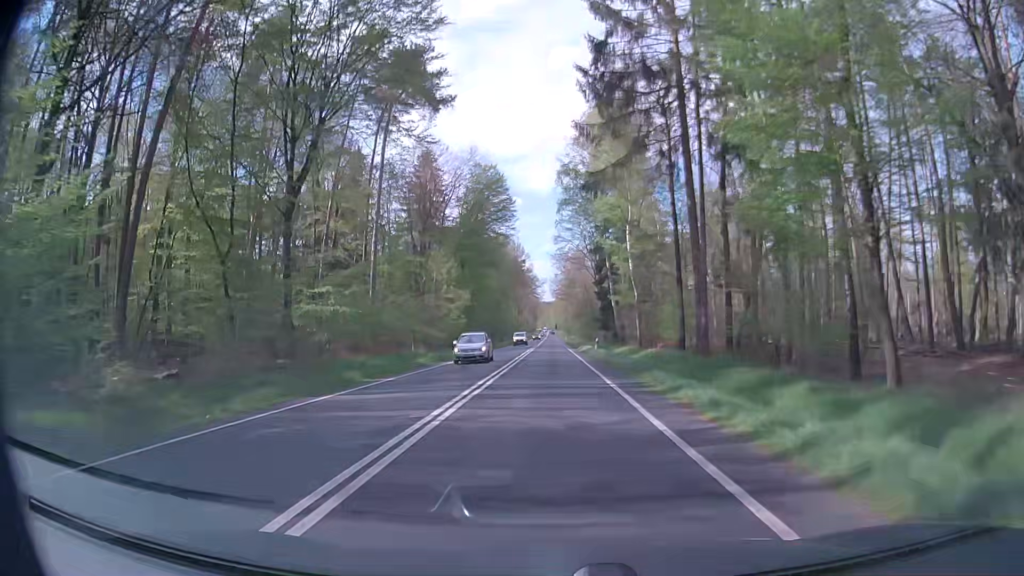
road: primary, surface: asphalt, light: Day
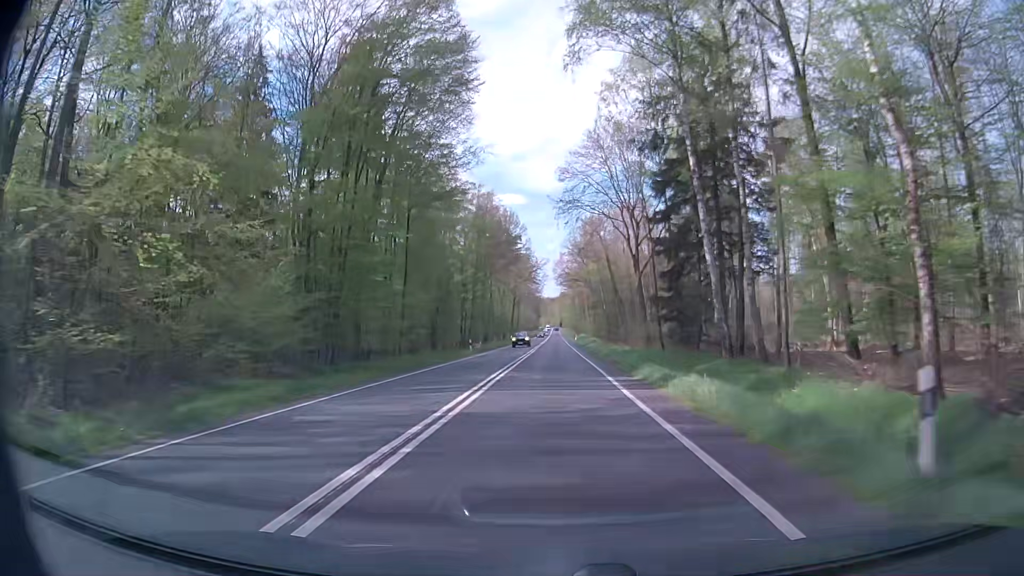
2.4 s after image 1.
(+0.1, +43.1) m; -1°
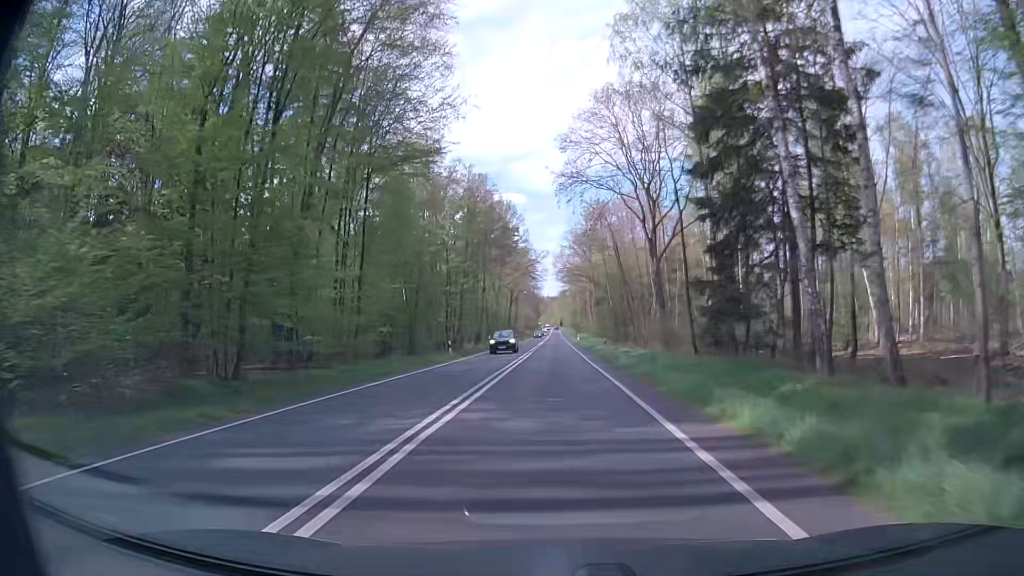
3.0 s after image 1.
(+0.1, +10.8) m; +1°
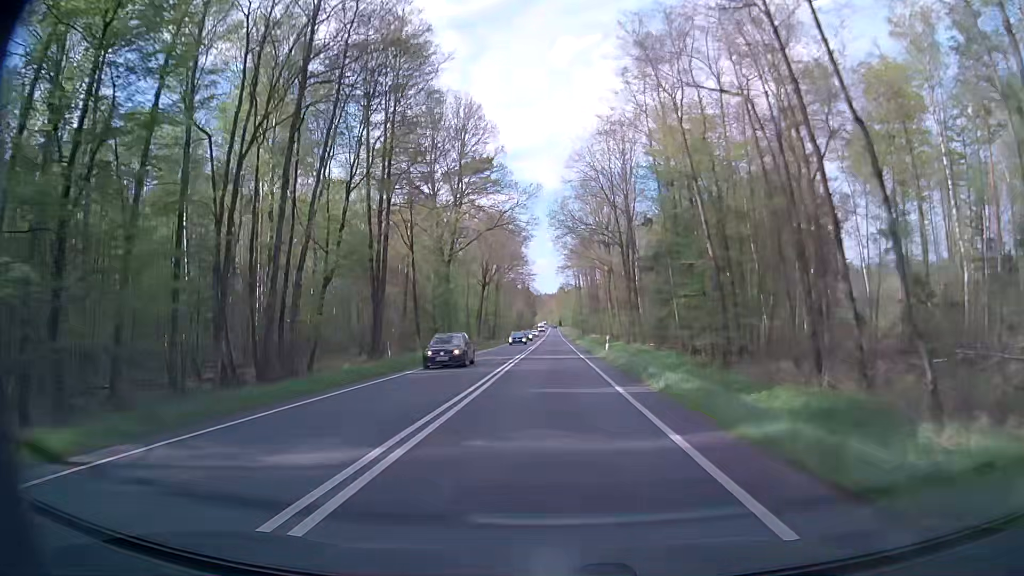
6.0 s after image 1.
(+0.8, +54.0) m; +1°
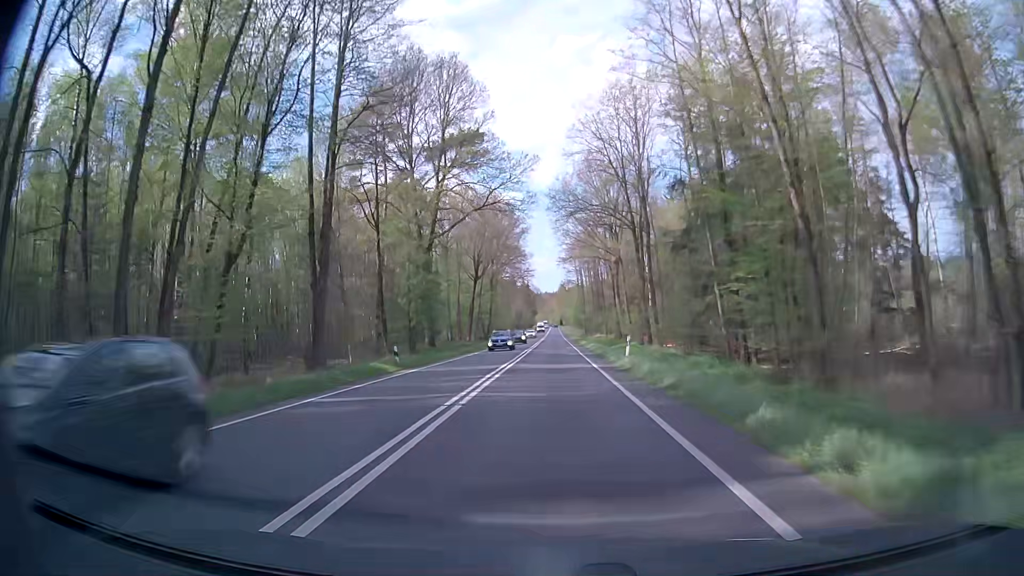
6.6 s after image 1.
(-0.1, +10.8) m; -1°
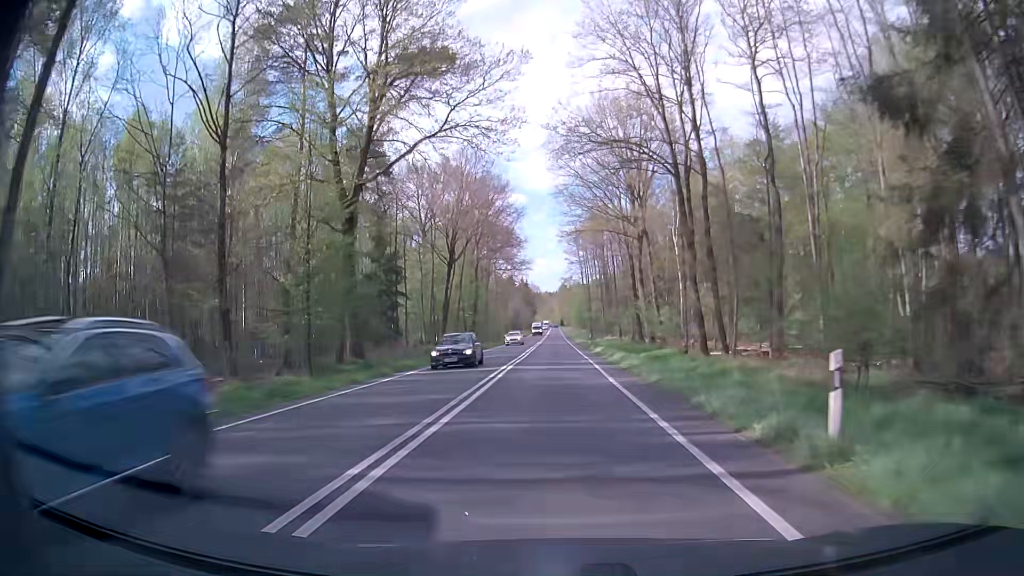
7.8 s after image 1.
(+0.2, +21.6) m; +1°
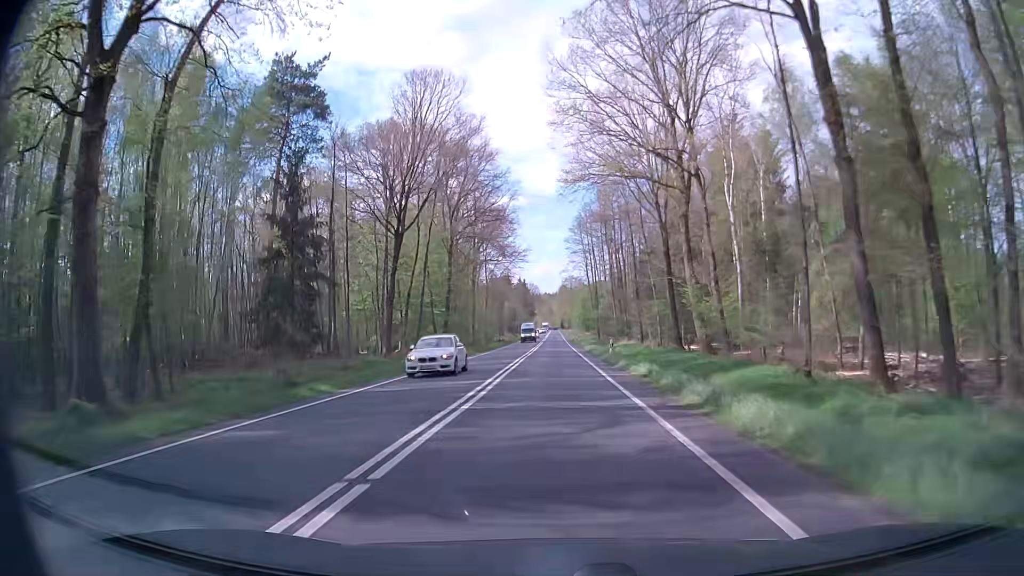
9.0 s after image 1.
(-0.1, +21.5) m; -1°
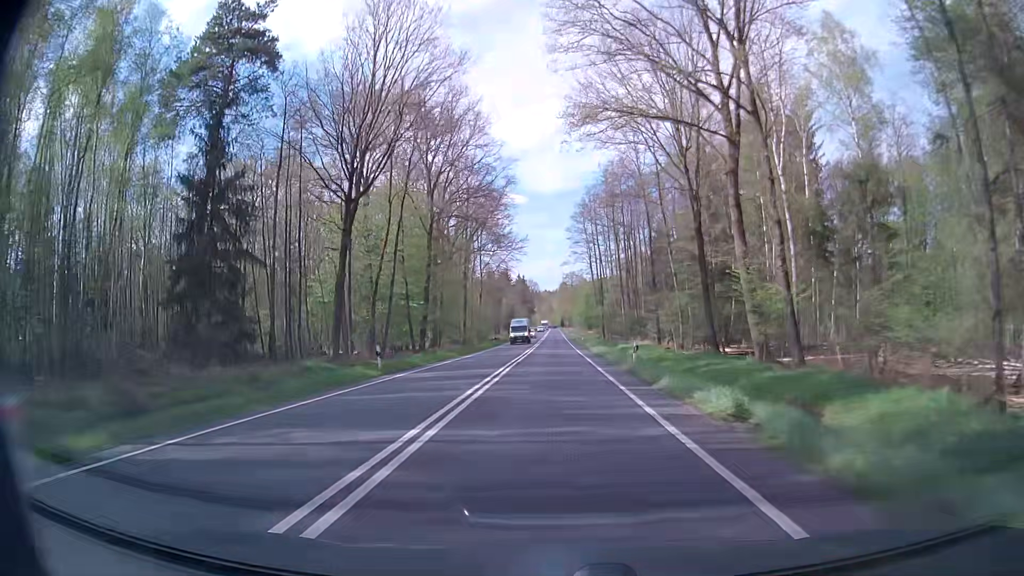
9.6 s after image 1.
(+0.1, +10.7) m; +1°
(0, +10) (0, +20) (0, +30) (0, +40) (0, +50) (0, +60) (0, +70) (0, +80) (0, +90) (-1, +100) m
